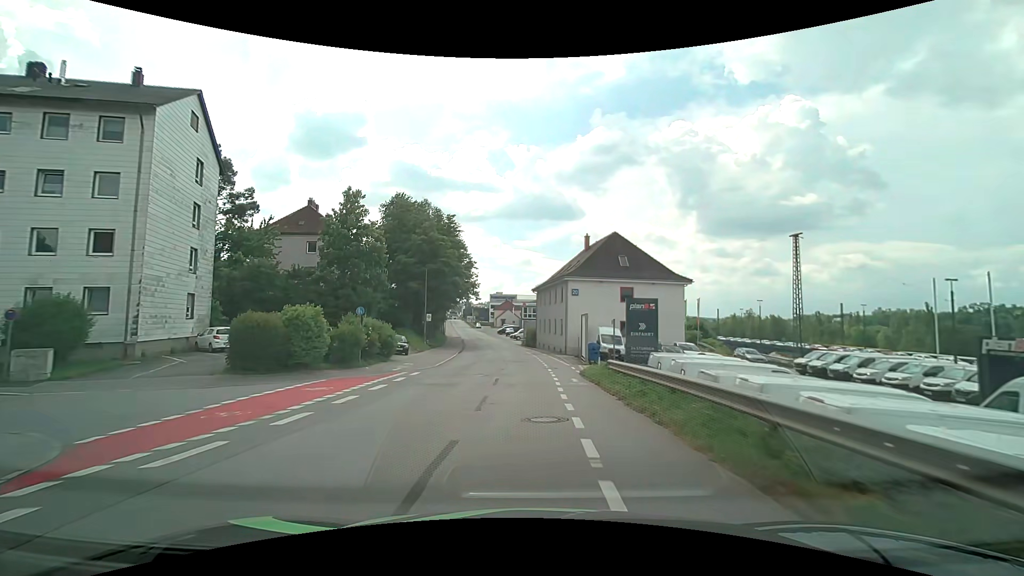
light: Day
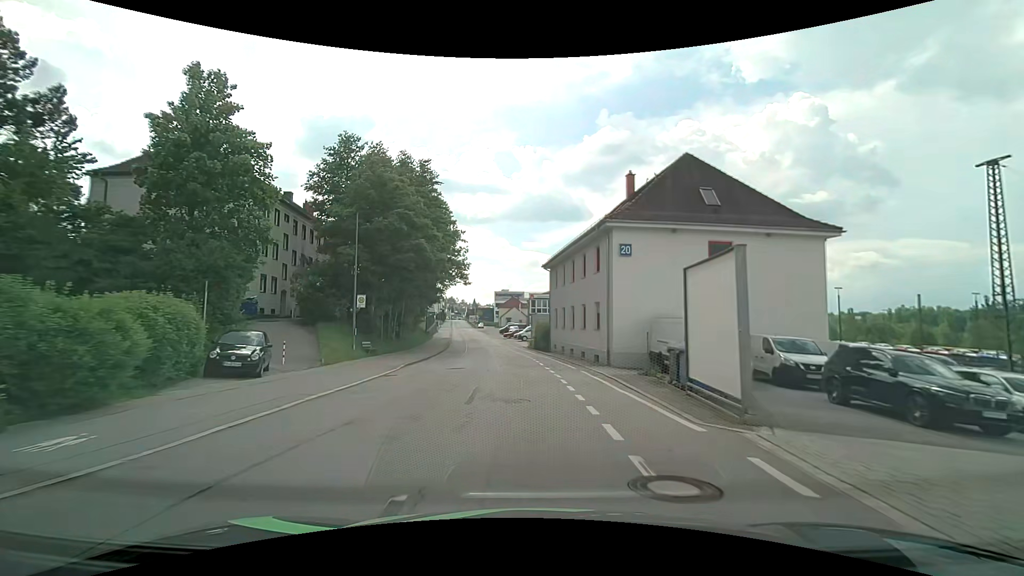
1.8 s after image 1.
(-0.1, +21.0) m; 0°
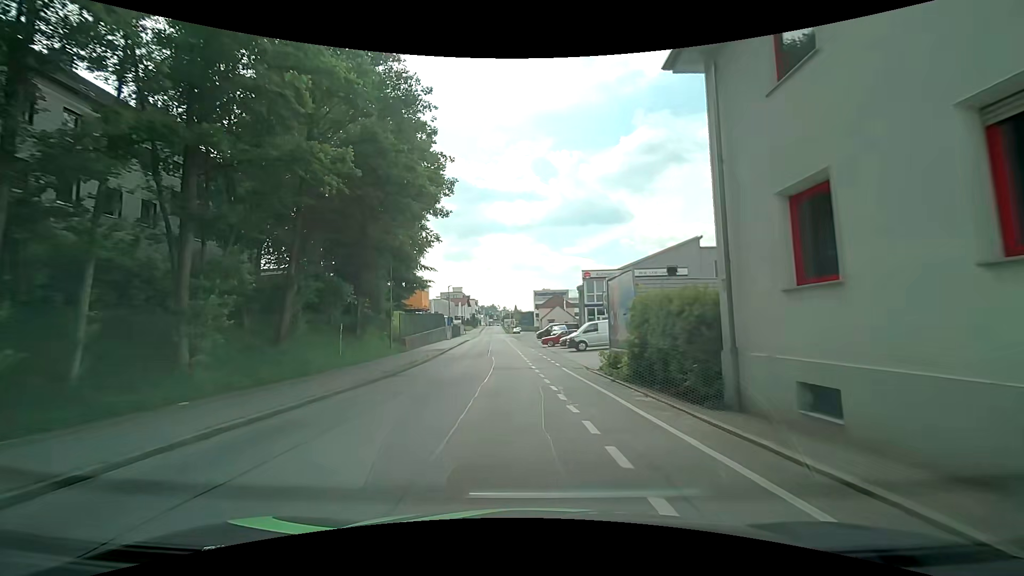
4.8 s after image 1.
(-1.4, +32.6) m; -7°
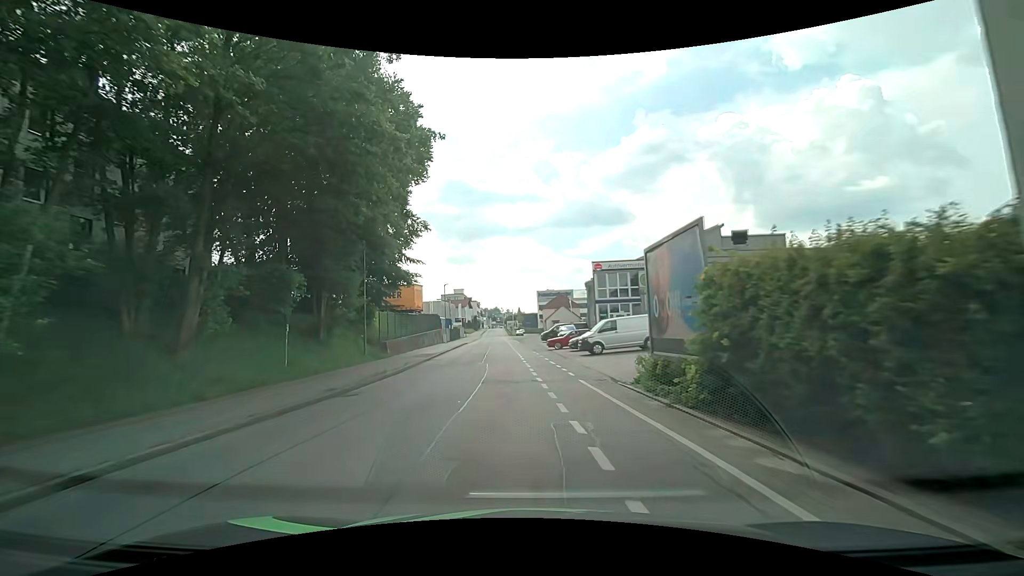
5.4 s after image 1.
(+0.1, +6.1) m; +1°
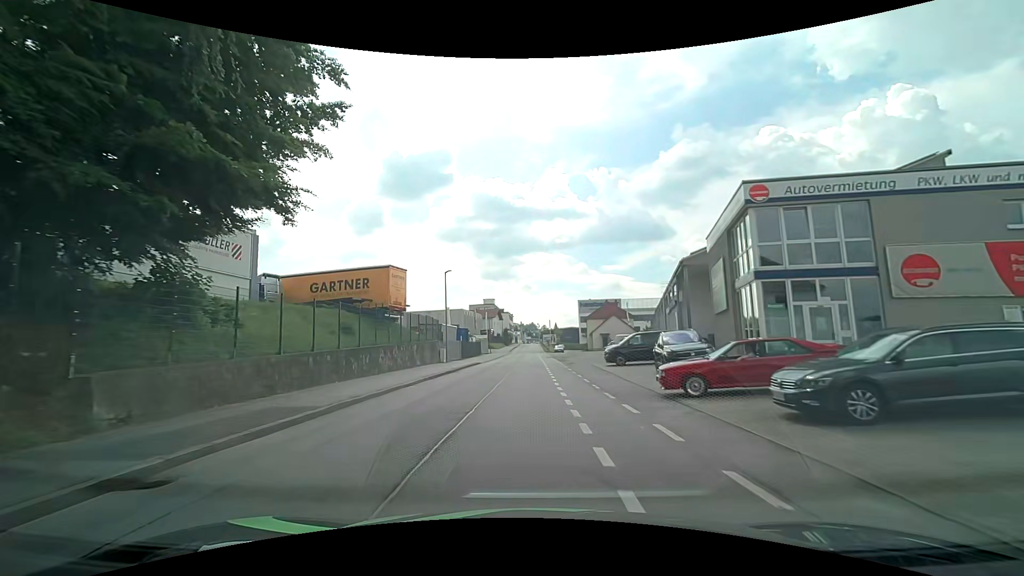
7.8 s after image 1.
(-0.9, +25.0) m; -4°
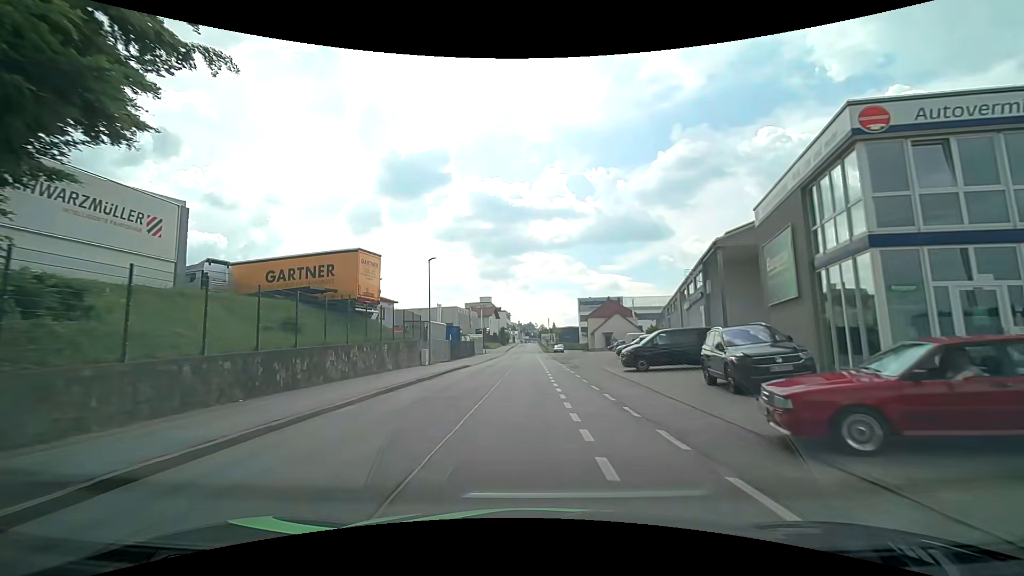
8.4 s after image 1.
(0.0, +6.3) m; +1°
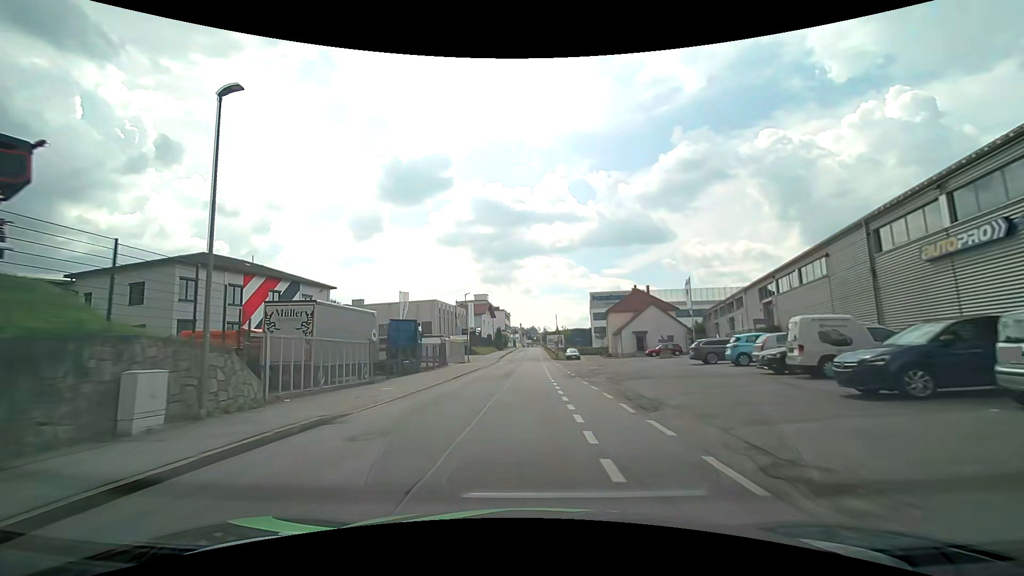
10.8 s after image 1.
(-0.4, +26.0) m; -1°
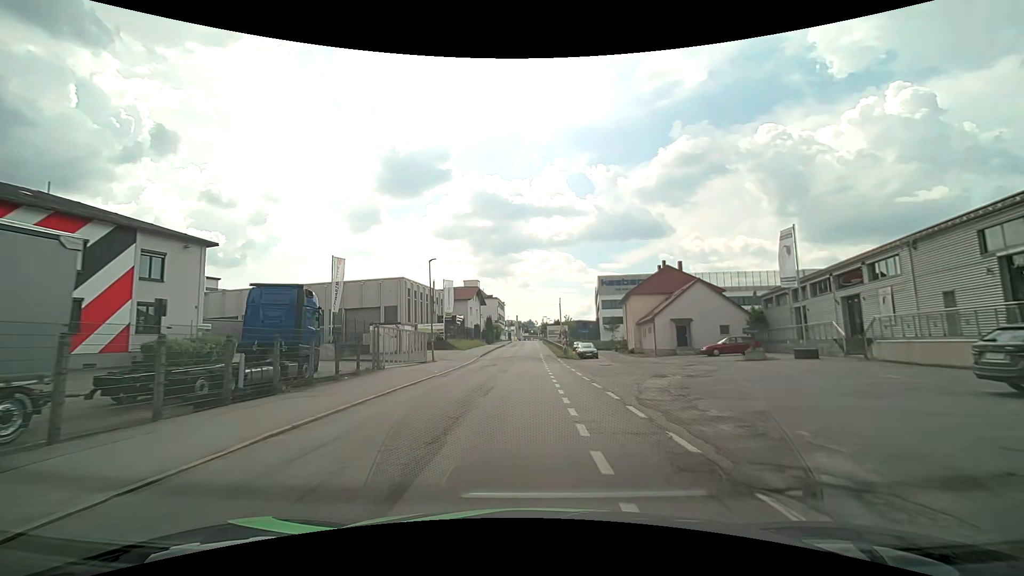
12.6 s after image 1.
(0.0, +19.9) m; +1°
(0, +10) (0, +20) (0, +30) (0, +40) (0, +50) (-1, +60) (-1, +70) (-1, +80) (-1, +90) (-1, +100) m
